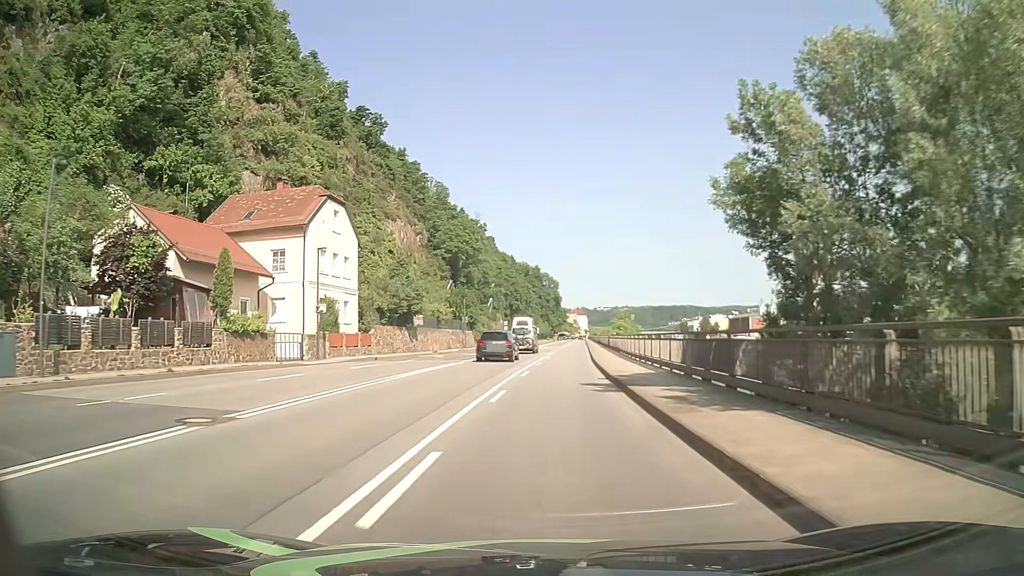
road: primary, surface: asphalt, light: Day
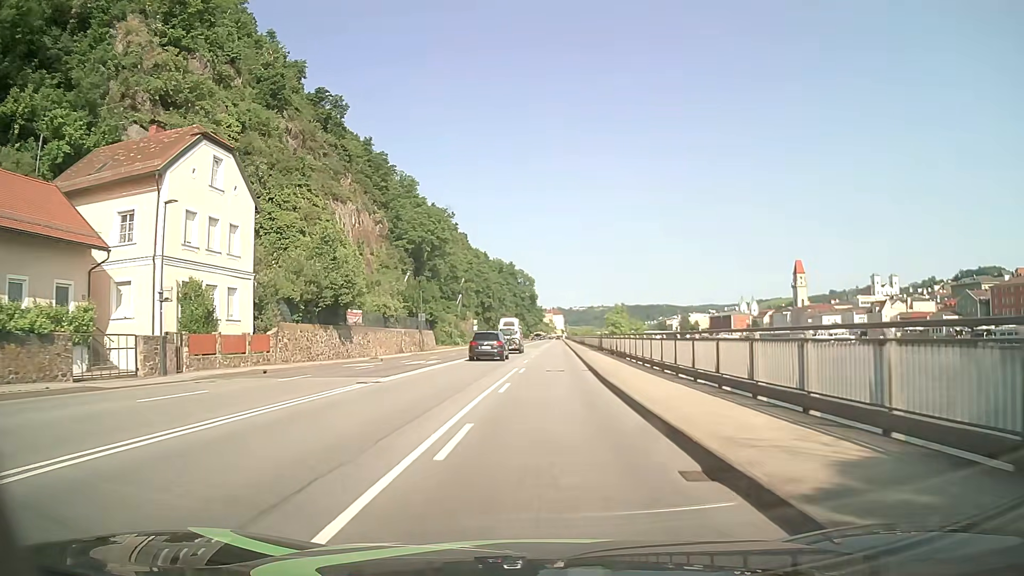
(+0.3, +15.3) m; +2°
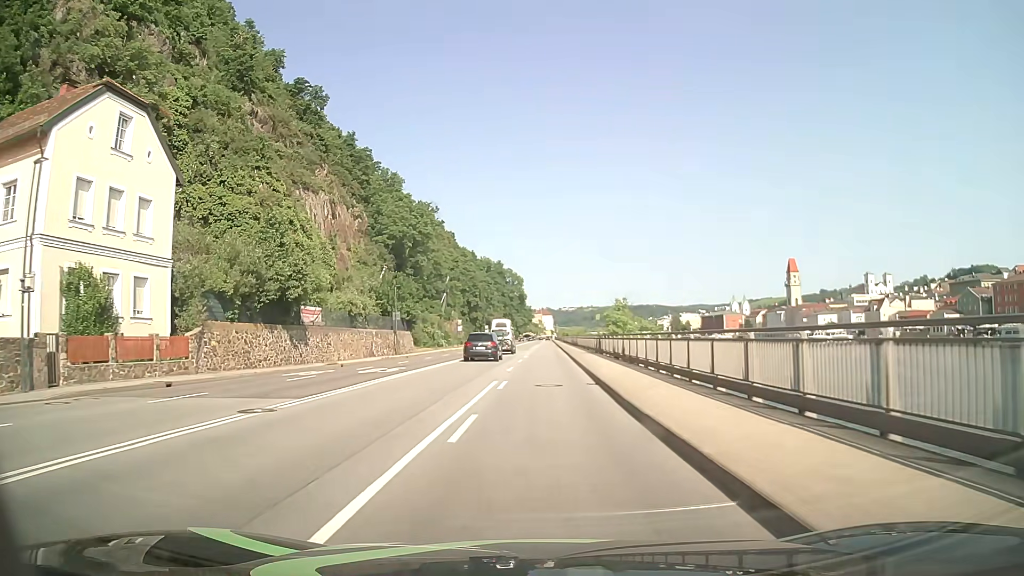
(+0.1, +7.6) m; +1°
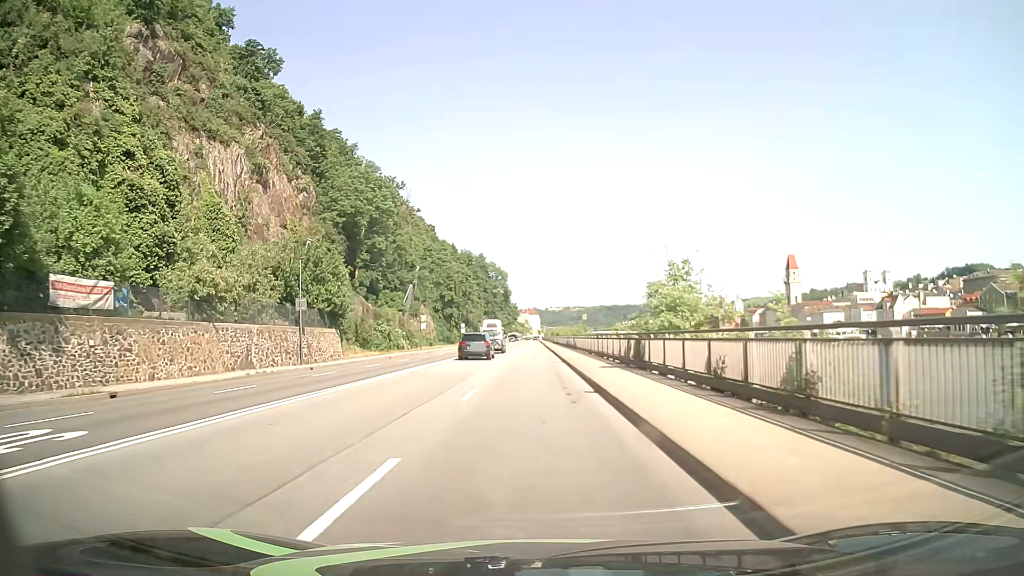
(+0.4, +22.9) m; +1°
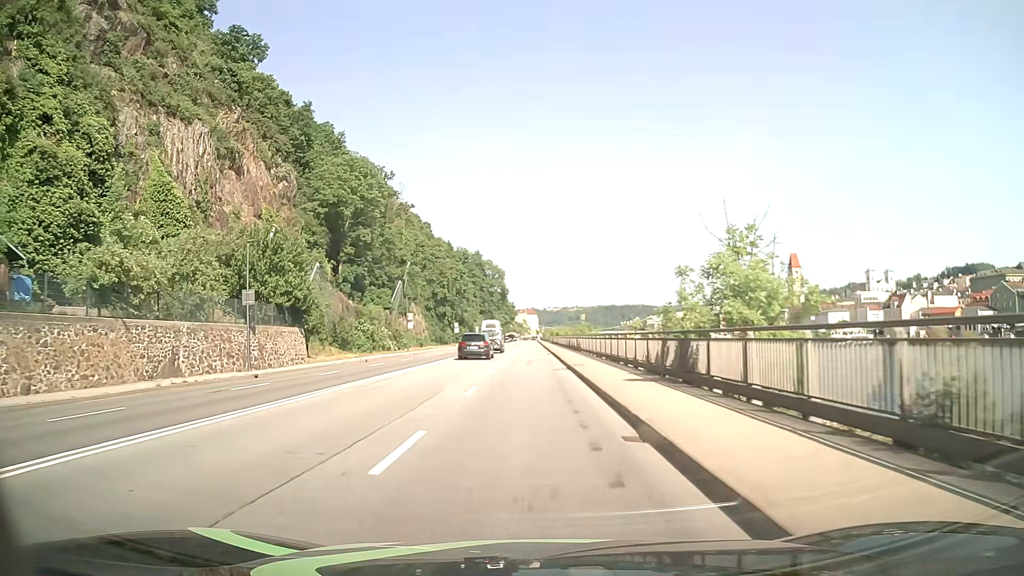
(0.0, +7.6) m; 0°
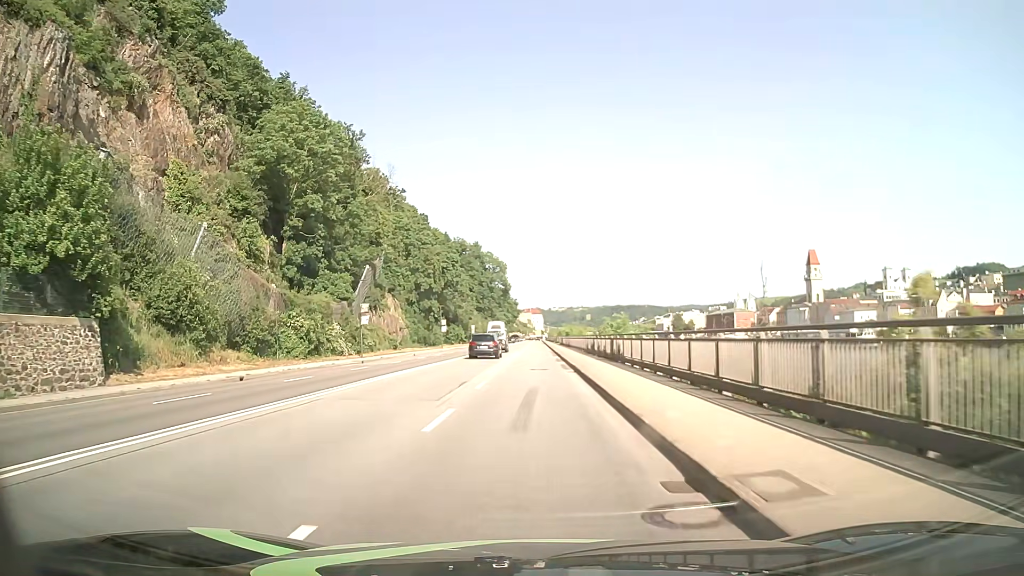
(-0.1, +22.9) m; -1°
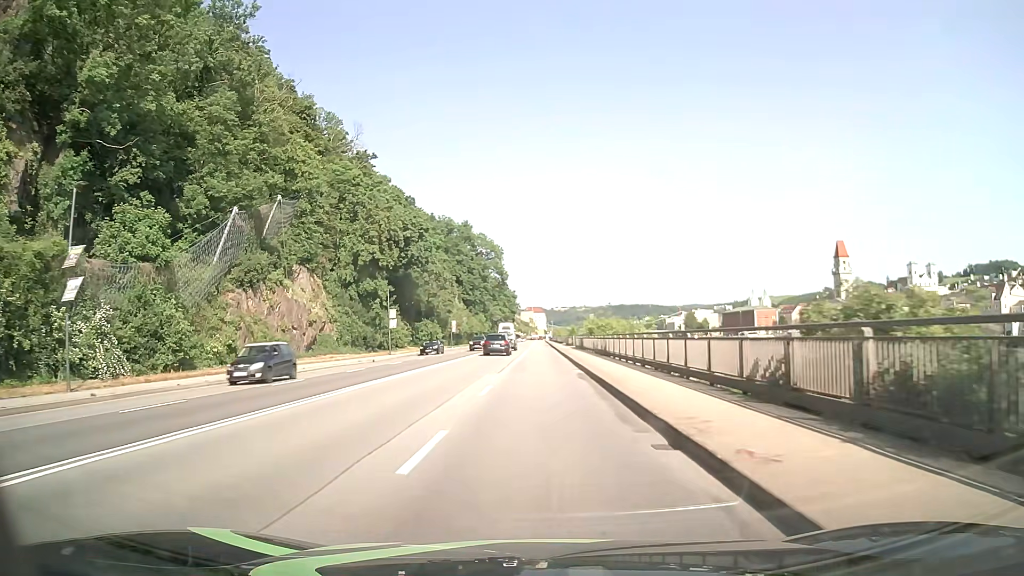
(0.0, +38.1) m; 0°
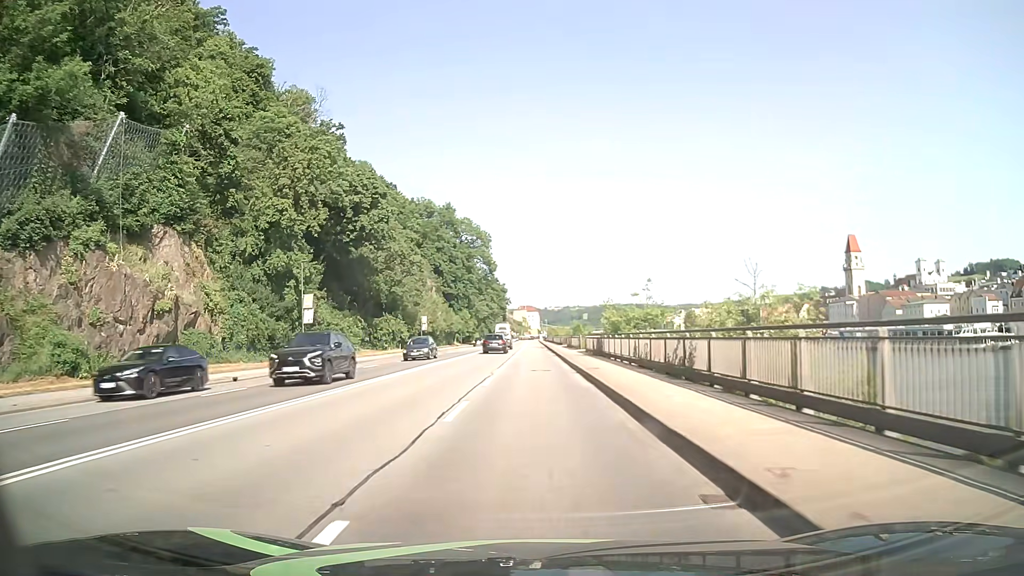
(+0.2, +22.9) m; +1°
(0, +10) (0, +20) (0, +30) (0, +40) (0, +50) (0, +60) (0, +70) (0, +80) (0, +90) (0, +100) m
